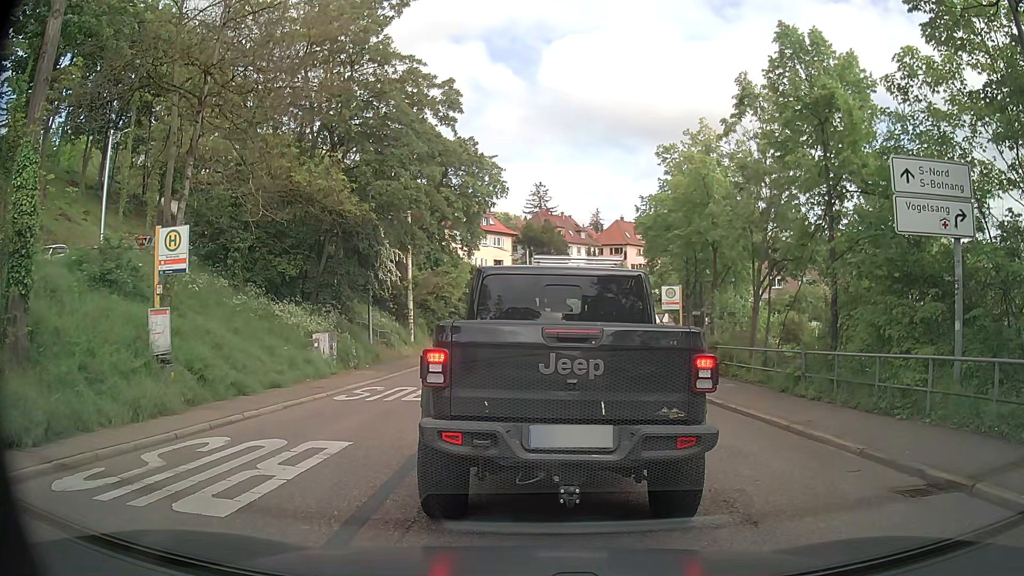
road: secondary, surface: asphalt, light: Day
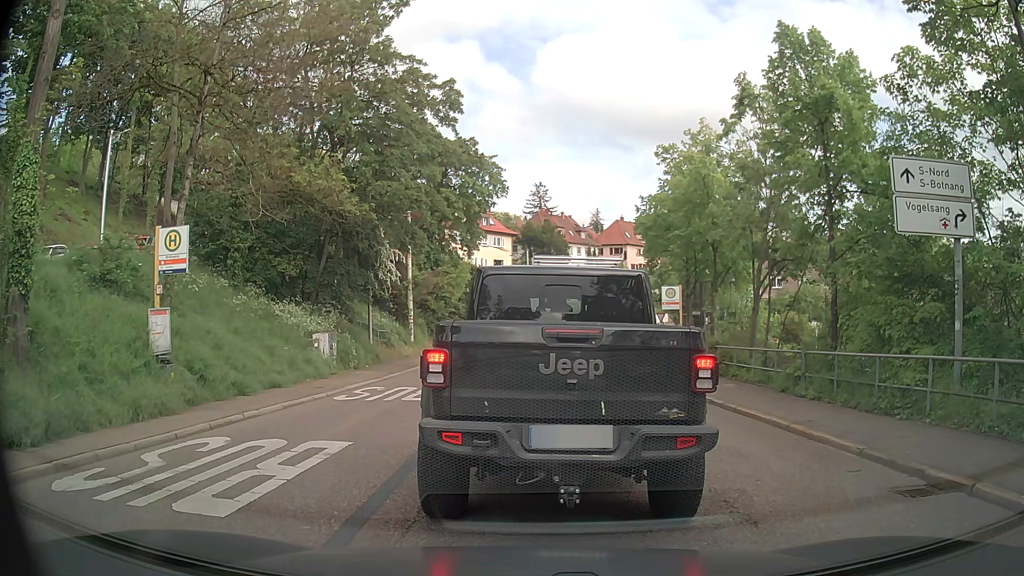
(0.0, 0.0) m; 0°
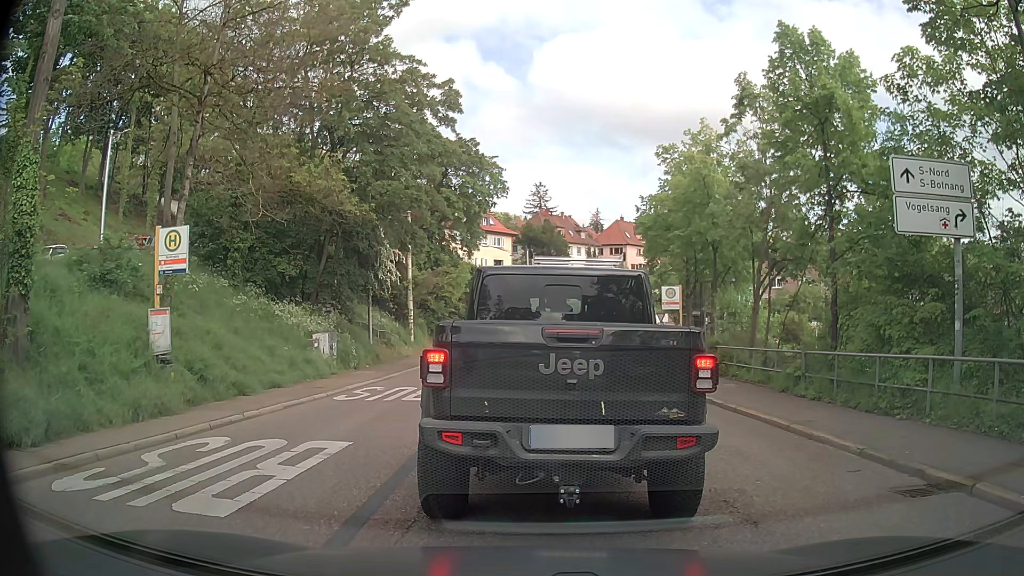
(0.0, 0.0) m; 0°
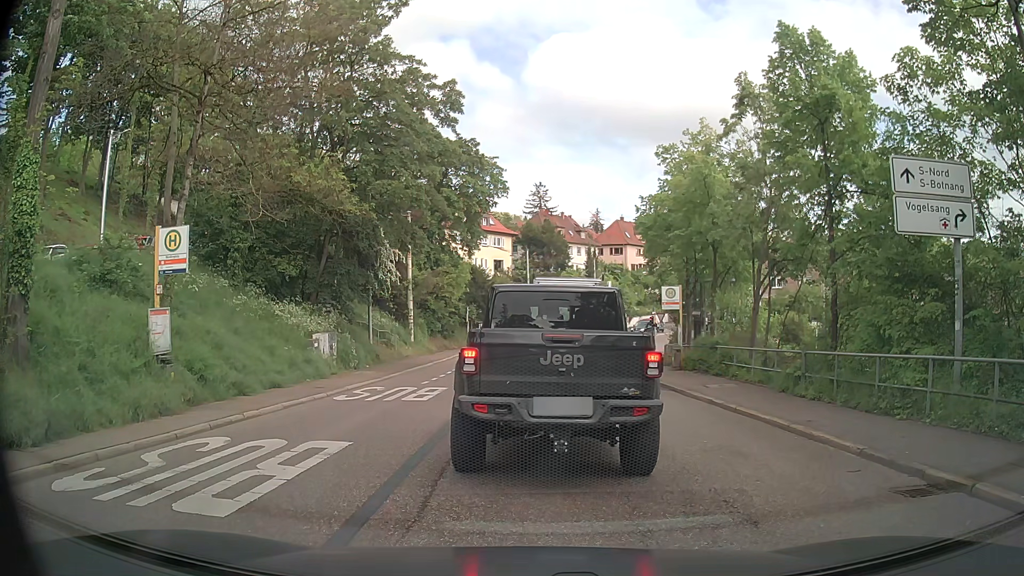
(0.0, 0.0) m; 0°
(0, +10) (0, +20) (+1, +30) (+1, +40) (+3, +50) (+7, +59) (+10, +68) (+15, +77) (+20, +86) (+25, +95) m
